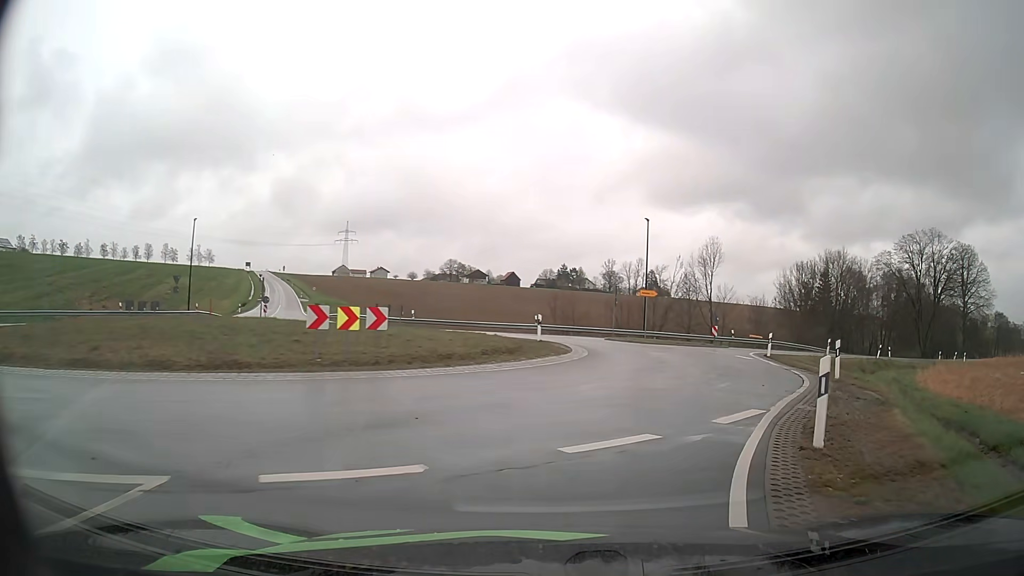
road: tertiary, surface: asphalt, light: Day
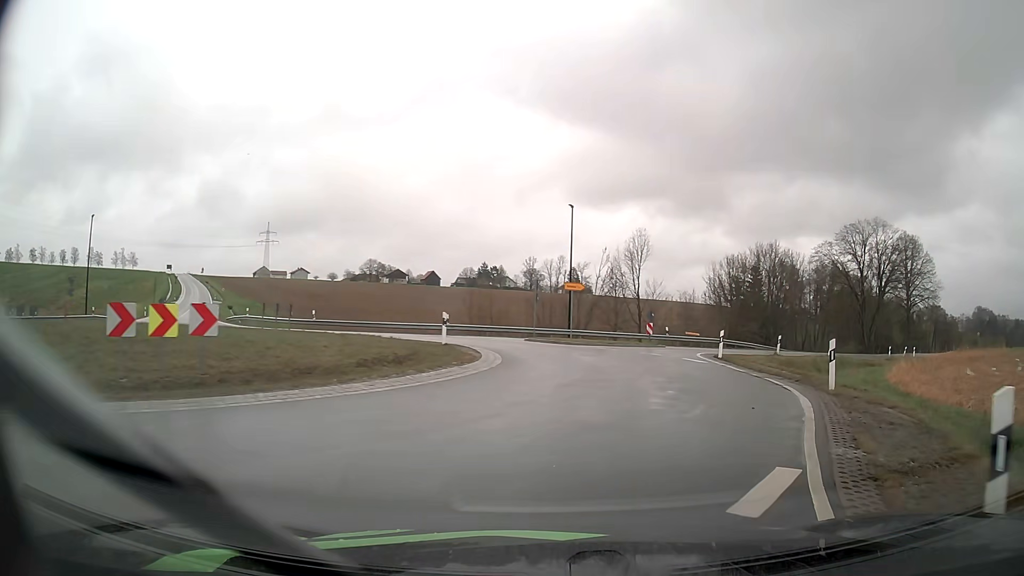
(+0.3, +4.6) m; +7°
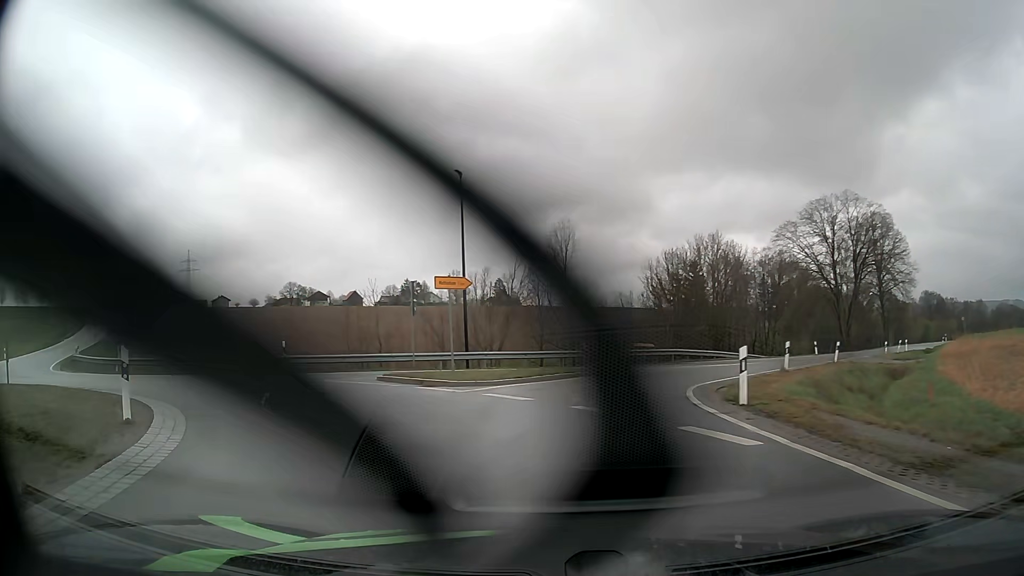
(+1.6, +13.0) m; +8°
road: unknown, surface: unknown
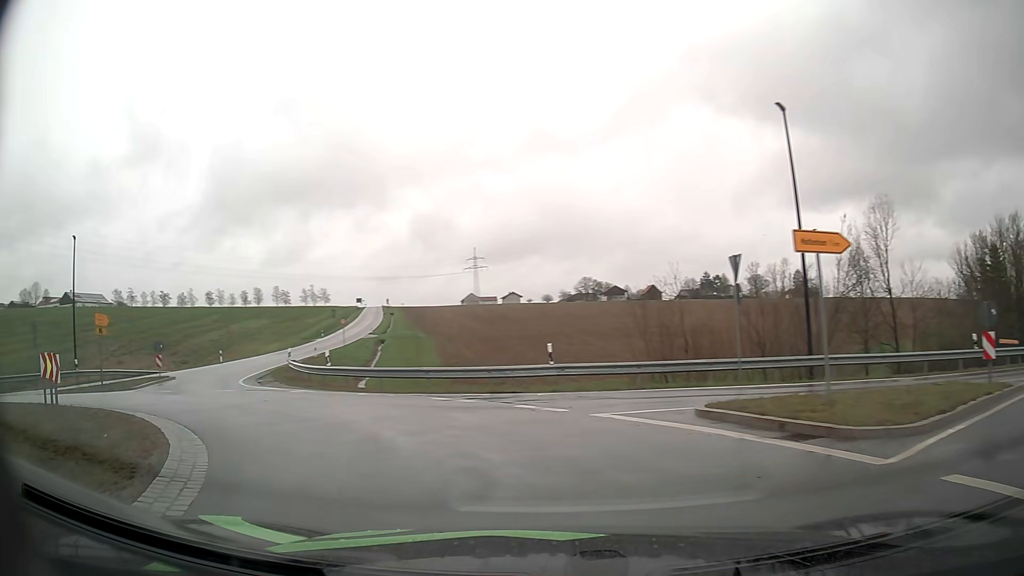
(-1.7, +7.9) m; -27°
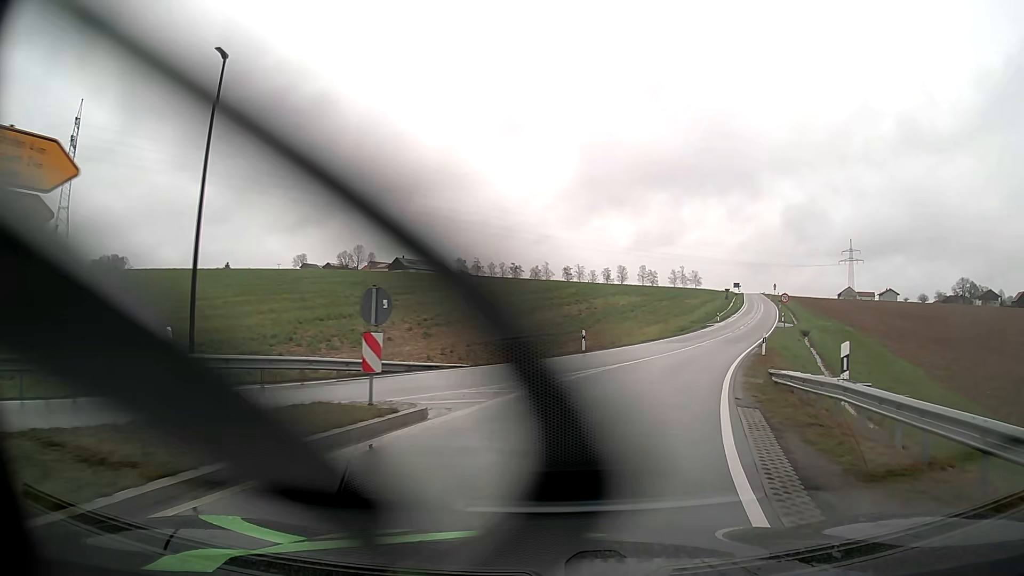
(-11.6, +22.2) m; -32°
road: tertiary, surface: asphalt
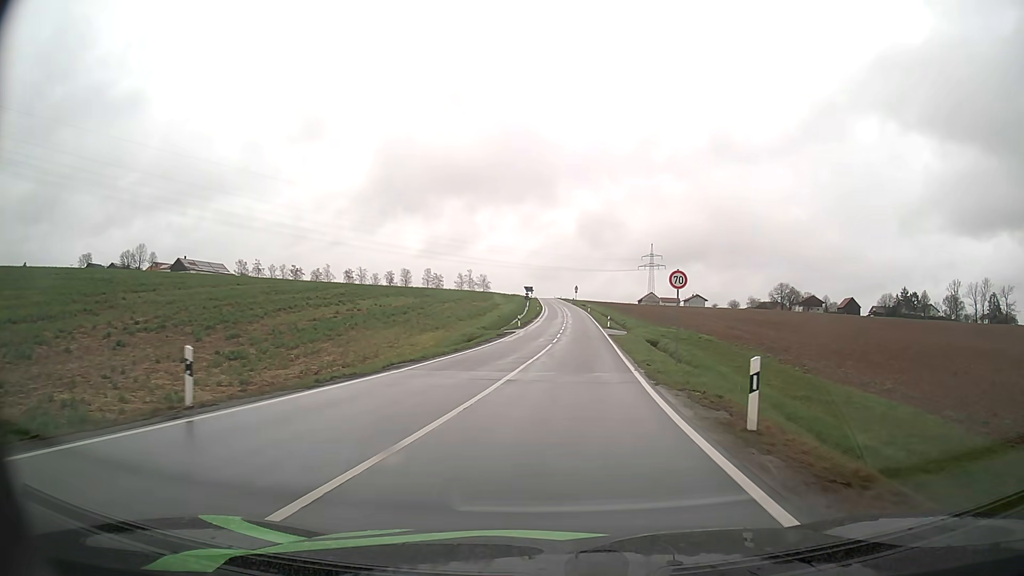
(+4.0, +21.1) m; +19°
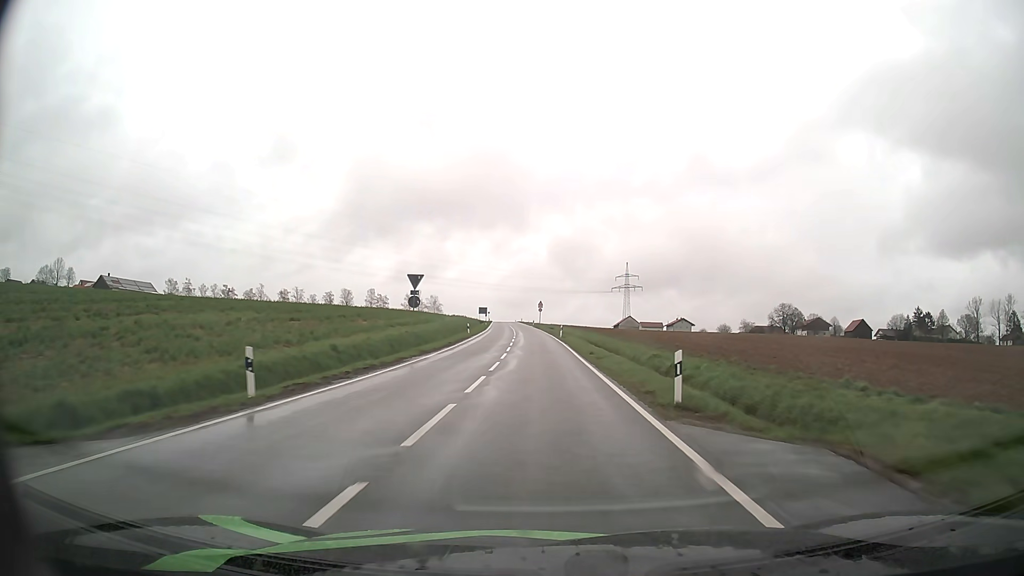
(+2.3, +47.7) m; +3°
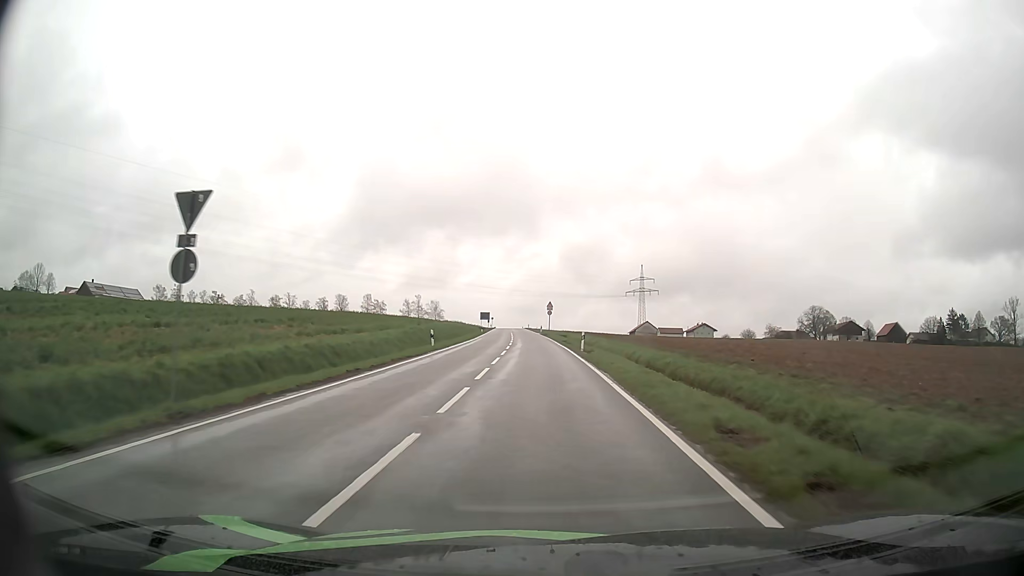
(-0.1, +22.5) m; -1°
(0, +10) (0, +20) (0, +30) (-1, +40) (-1, +50) (-1, +60) (-2, +70) (-2, +80) (-3, +90) (-4, +100) m
